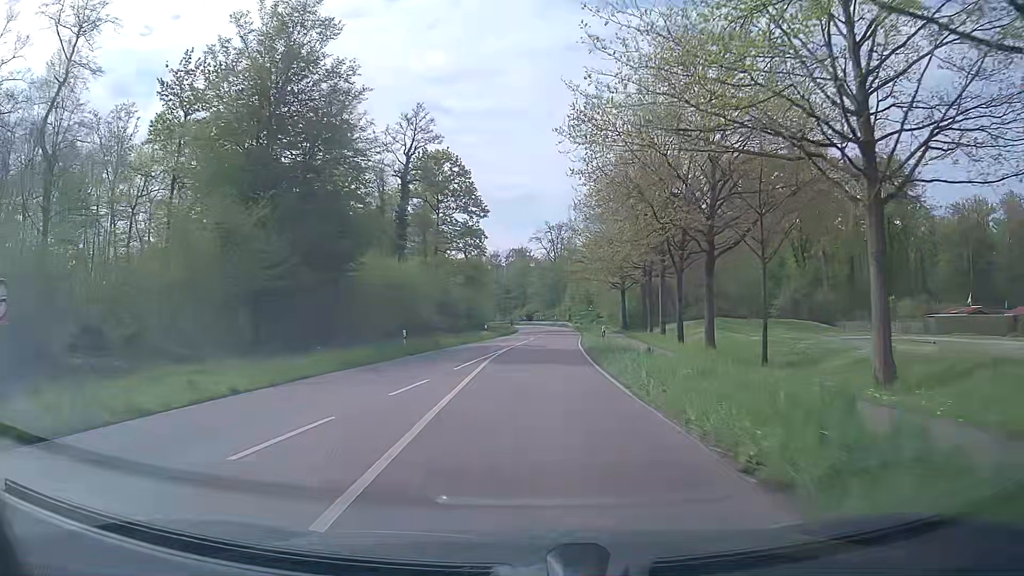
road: secondary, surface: asphalt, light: Day
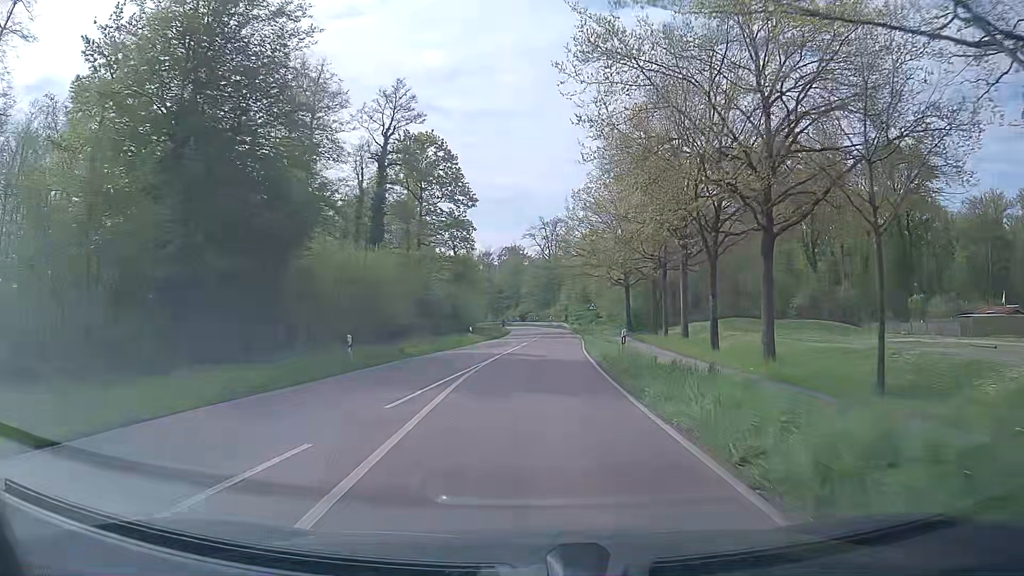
(0.0, +8.0) m; 0°
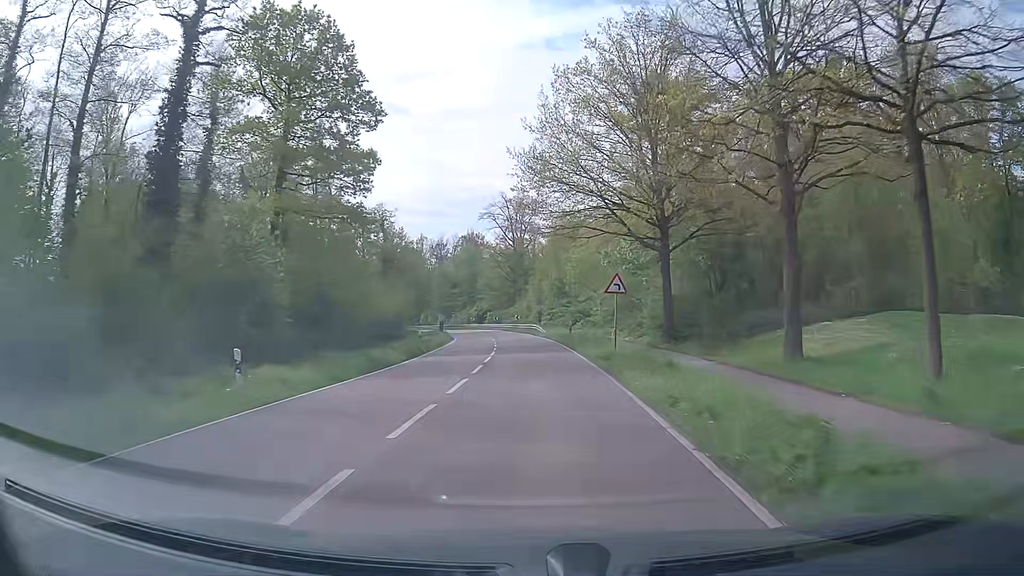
(+1.0, +32.8) m; +3°
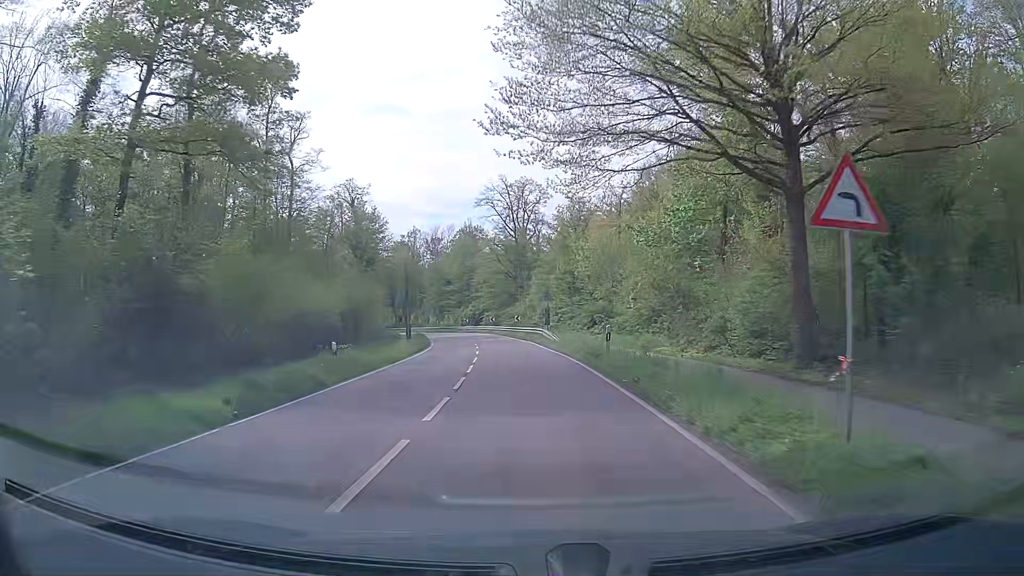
(0.0, +16.7) m; 0°
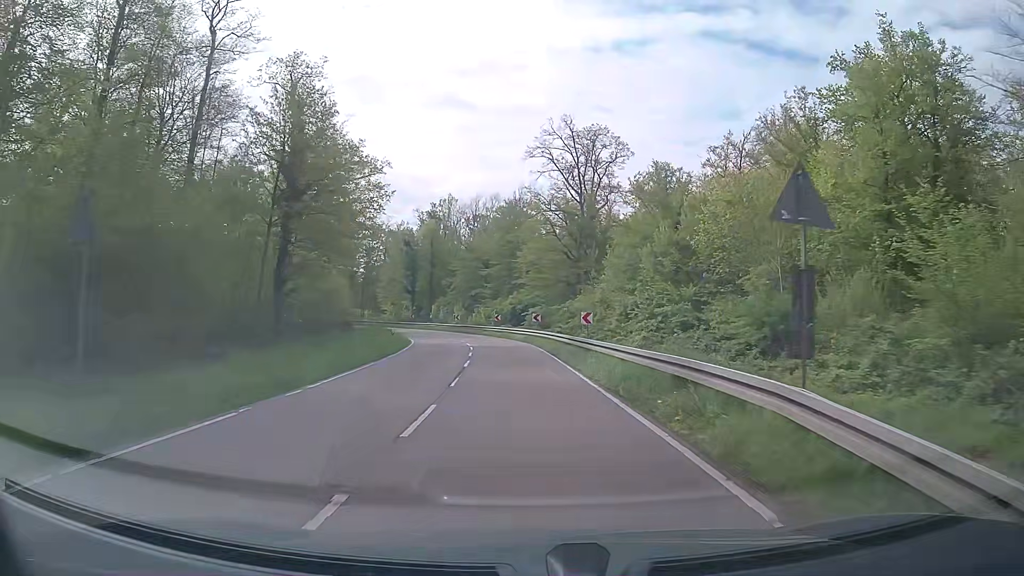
(-1.4, +33.9) m; -5°
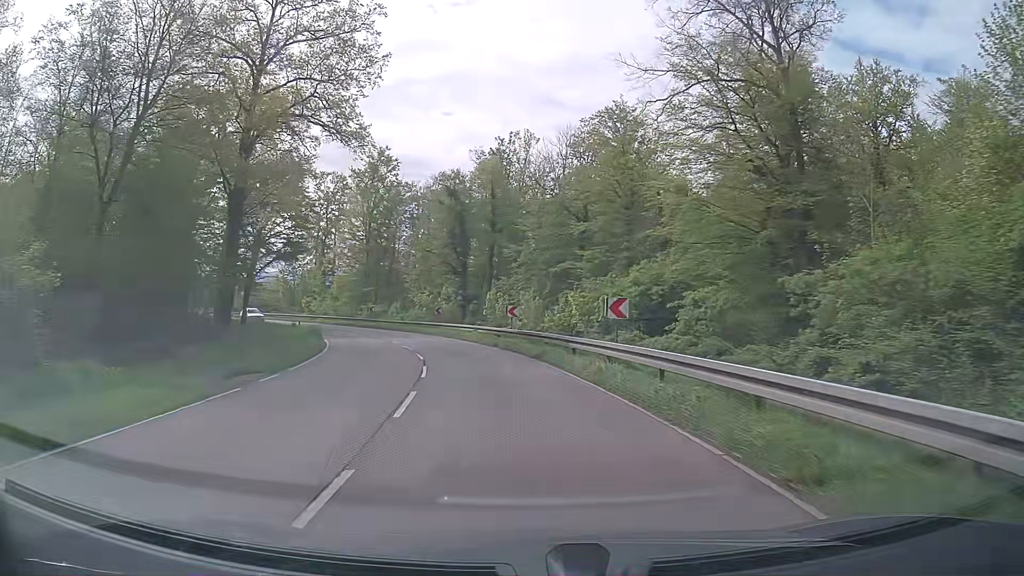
(-2.2, +42.3) m; -8°
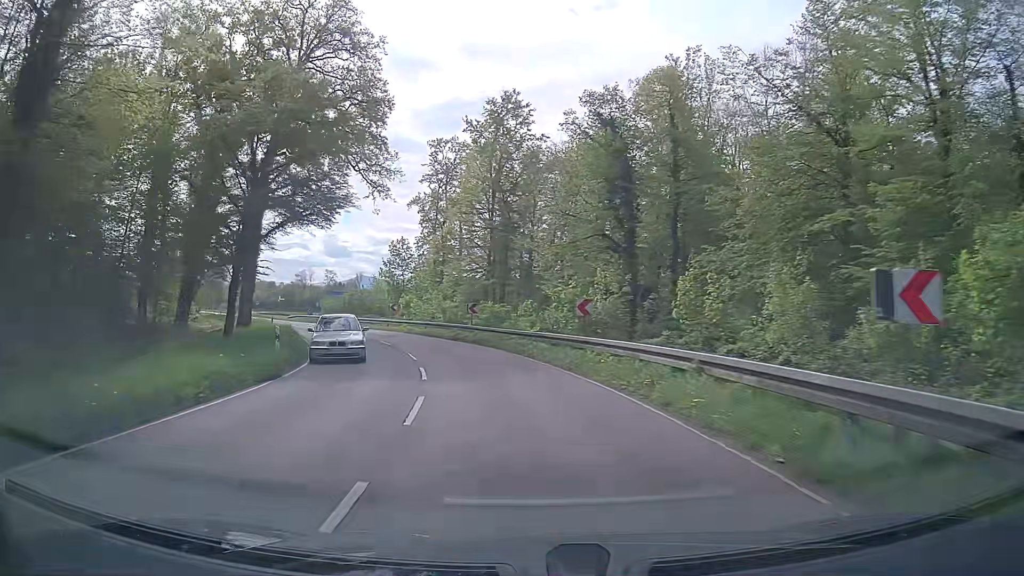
(-2.9, +25.1) m; -13°
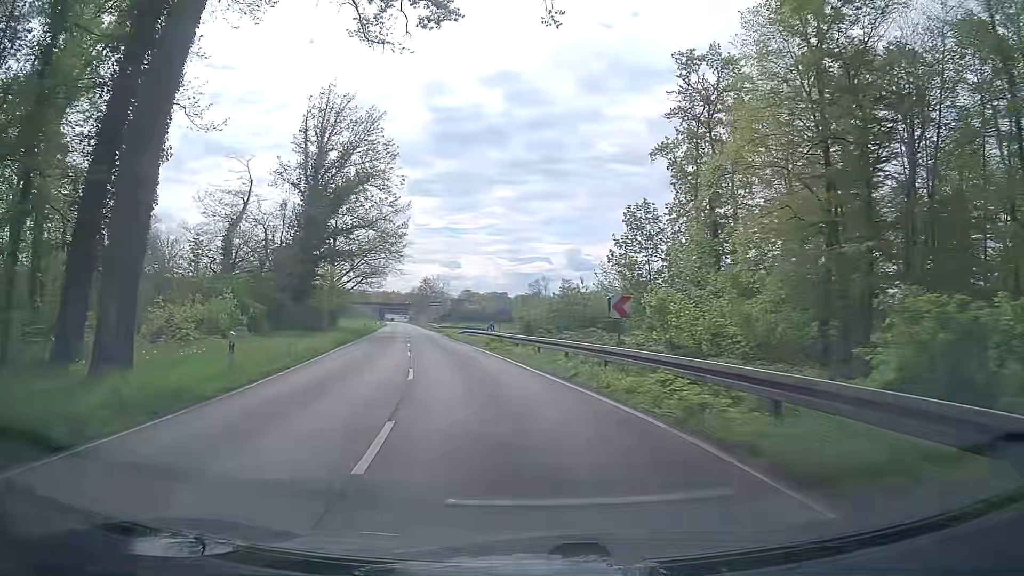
(-6.2, +32.8) m; -22°
(0, +10) (-2, +20) (-3, +30) (-5, +40) (-7, +49) (-9, +59) (-11, +69) (-13, +79) (-14, +89) (-16, +99) m
